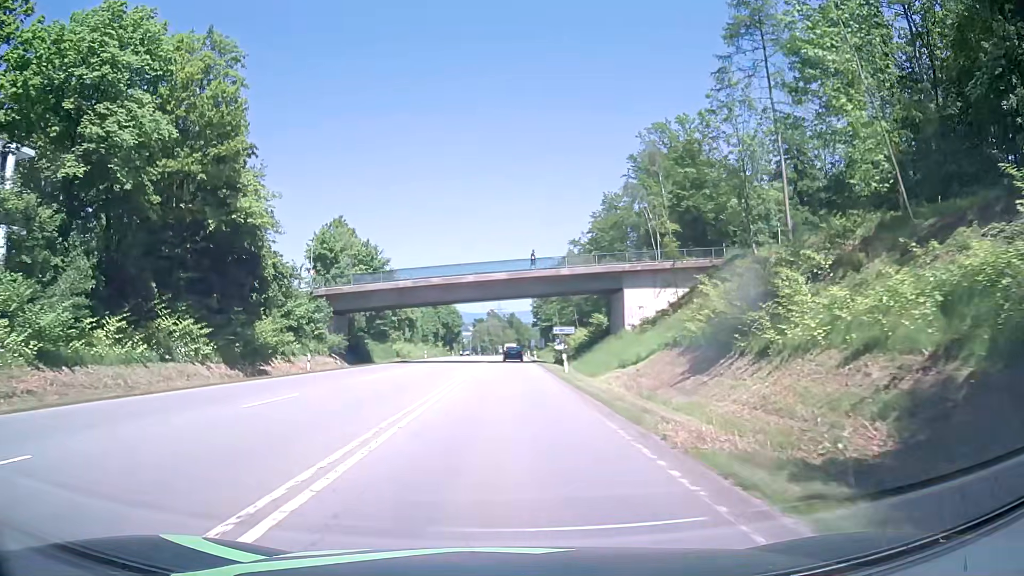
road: secondary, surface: asphalt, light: Day
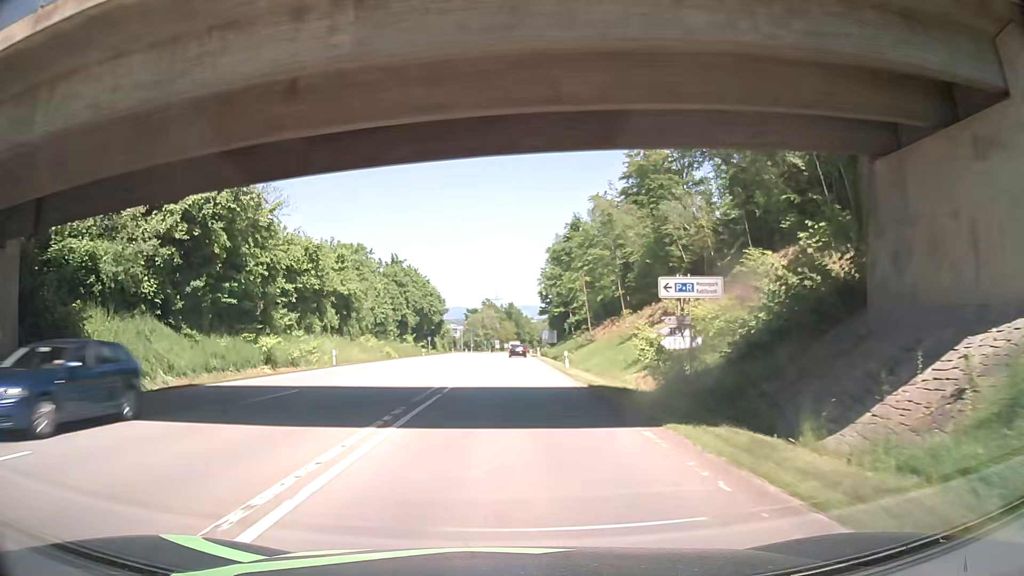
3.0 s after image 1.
(-0.5, +45.9) m; -1°
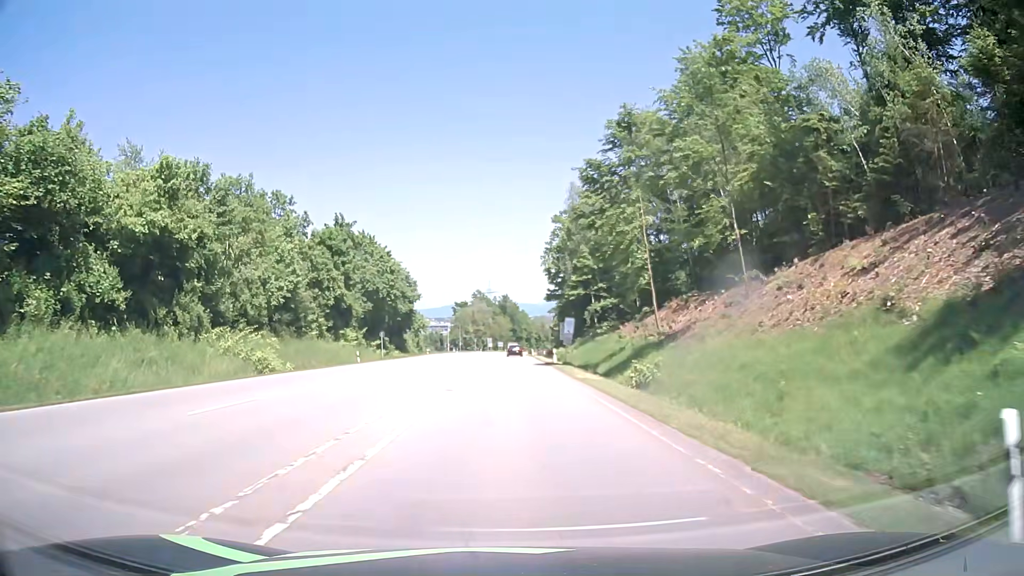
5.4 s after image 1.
(+0.4, +36.7) m; +1°
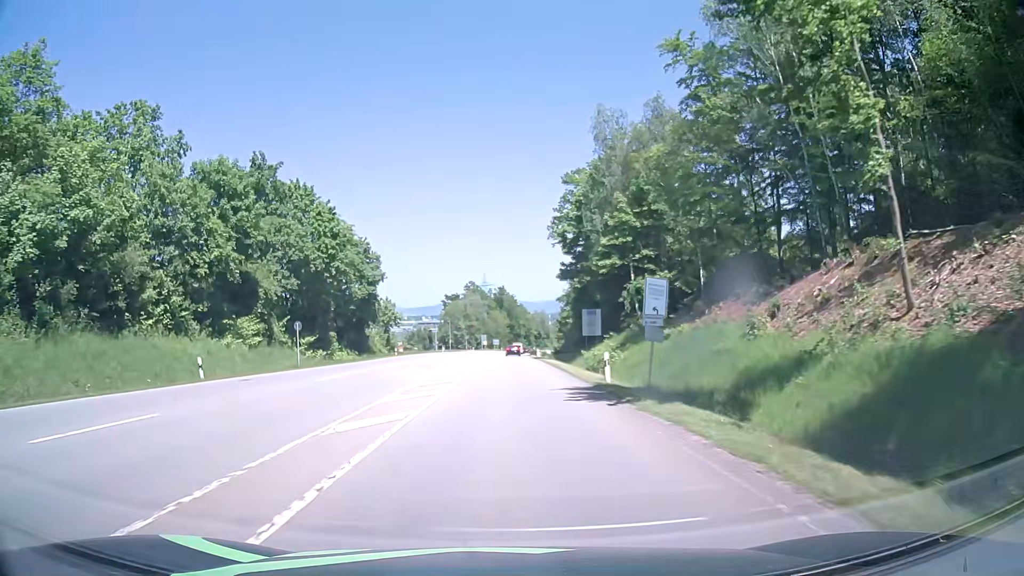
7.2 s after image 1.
(0.0, +27.6) m; 0°
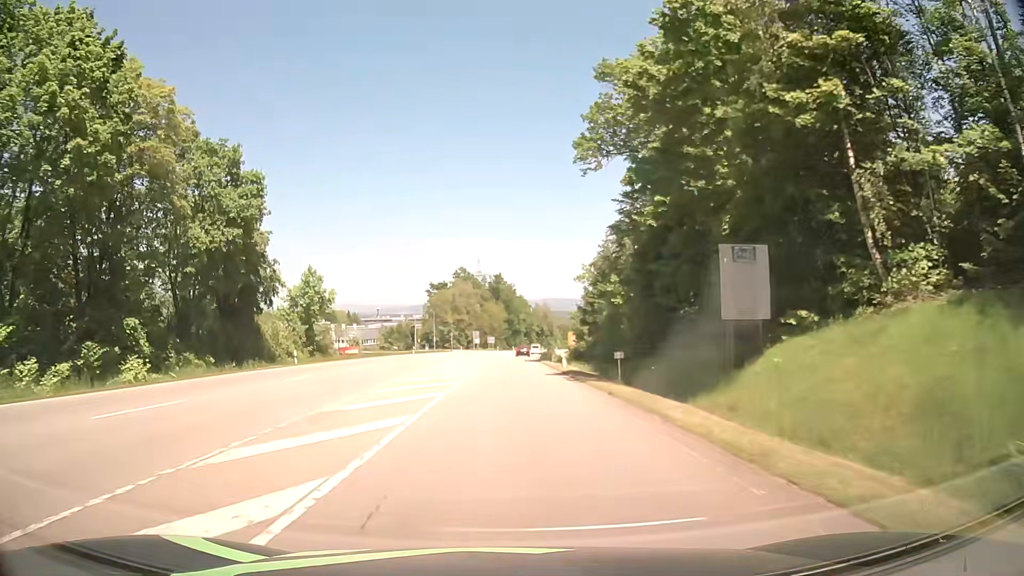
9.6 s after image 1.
(+0.1, +36.7) m; 0°
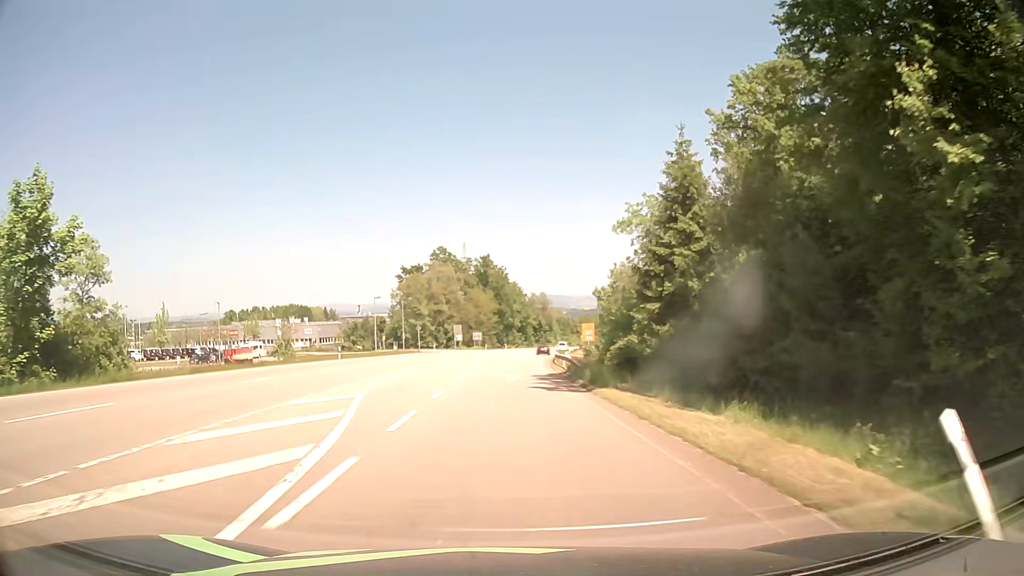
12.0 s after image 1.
(+0.4, +36.7) m; 0°
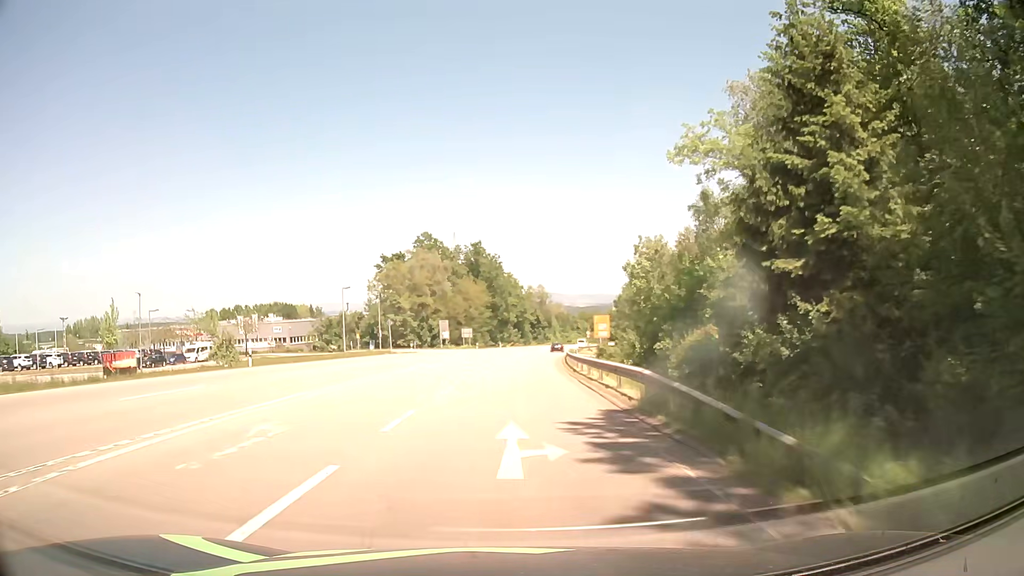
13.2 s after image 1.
(+0.2, +18.3) m; +1°
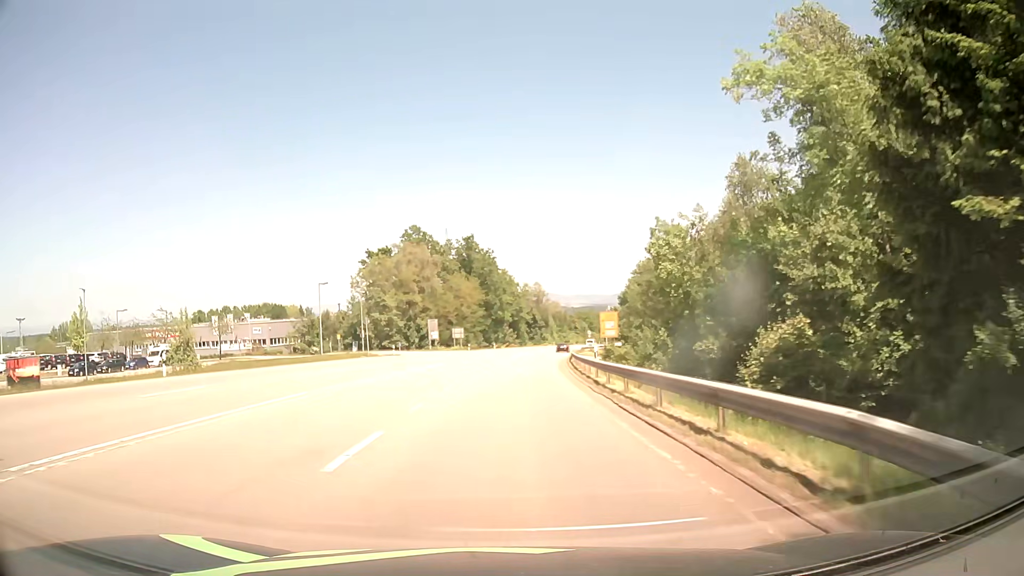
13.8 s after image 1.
(0.0, +9.2) m; 0°
(0, +10) (0, +20) (+1, +30) (+1, +40) (+2, +50) (+3, +60) (+4, +70) (+5, +80) (+7, +90) (+8, +100) m
